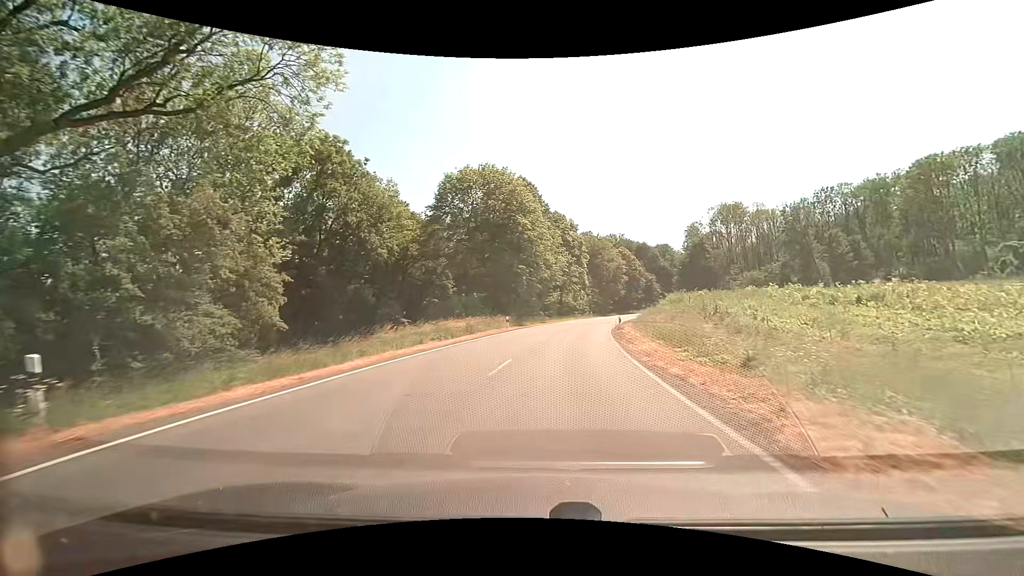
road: secondary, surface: asphalt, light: Day
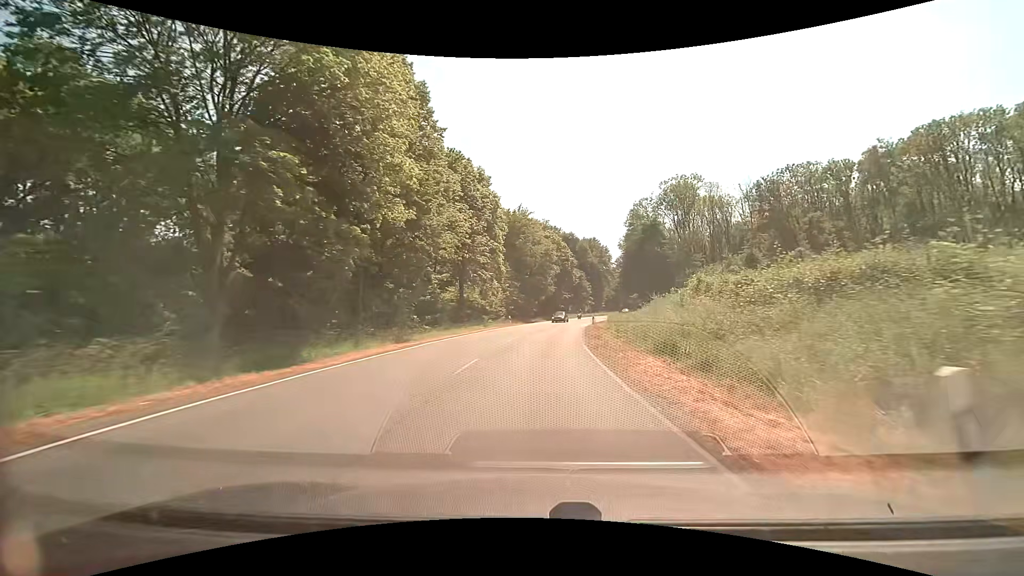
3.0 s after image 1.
(+3.1, +35.7) m; +10°
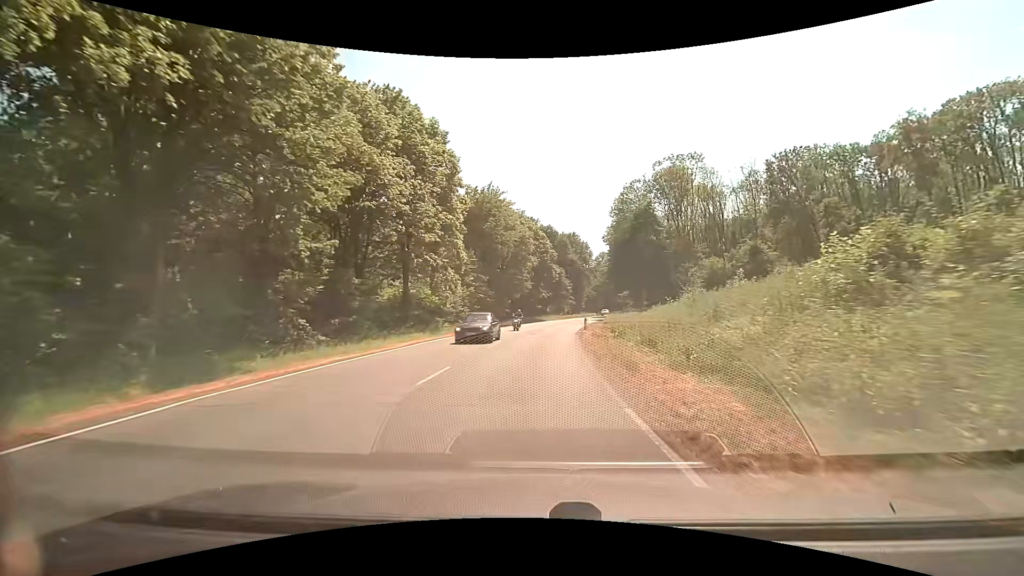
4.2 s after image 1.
(+0.3, +14.5) m; +3°
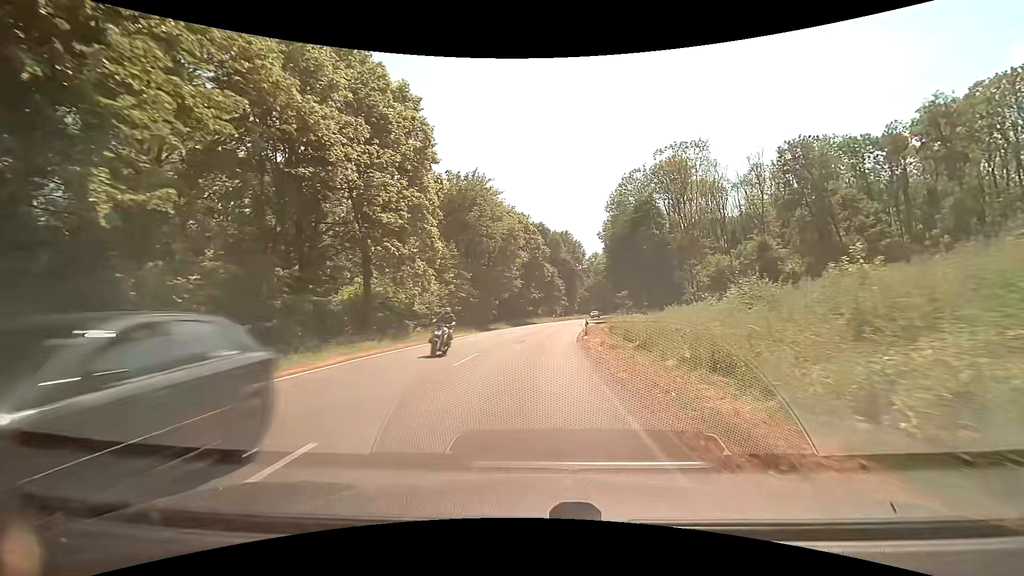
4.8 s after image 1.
(+0.1, +7.3) m; +1°
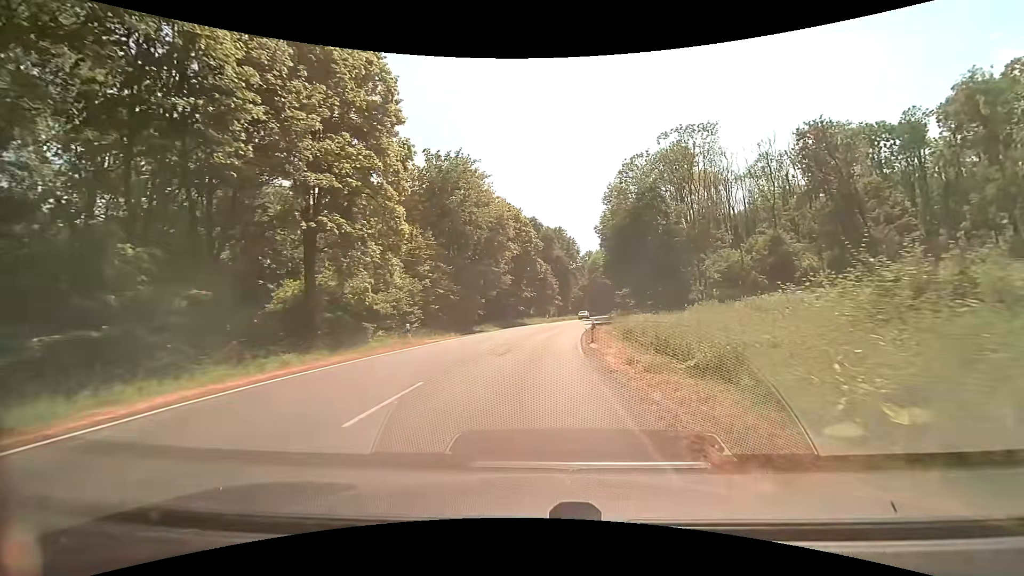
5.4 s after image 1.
(0.0, +7.3) m; +1°
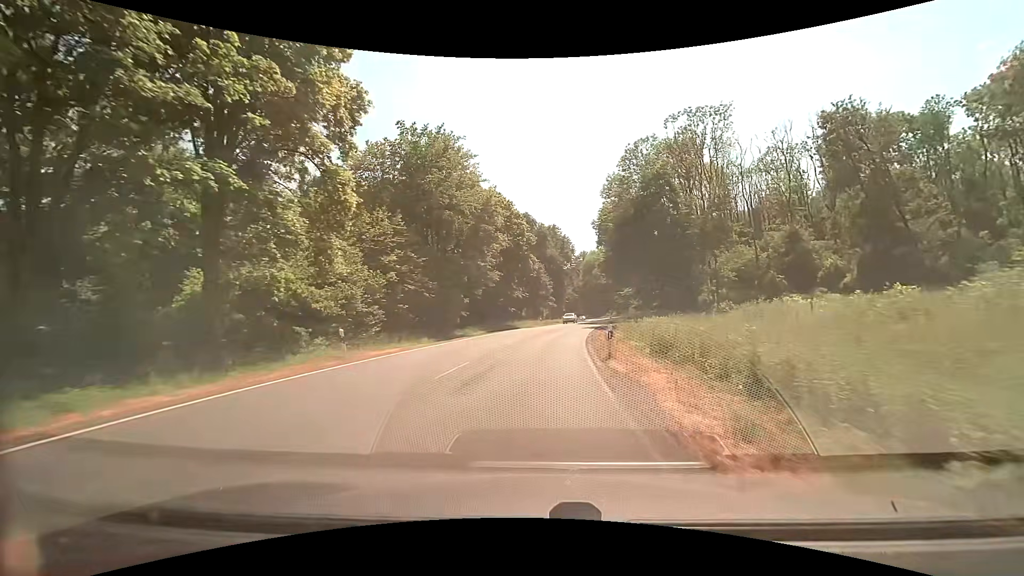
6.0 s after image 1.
(+0.1, +7.3) m; +1°
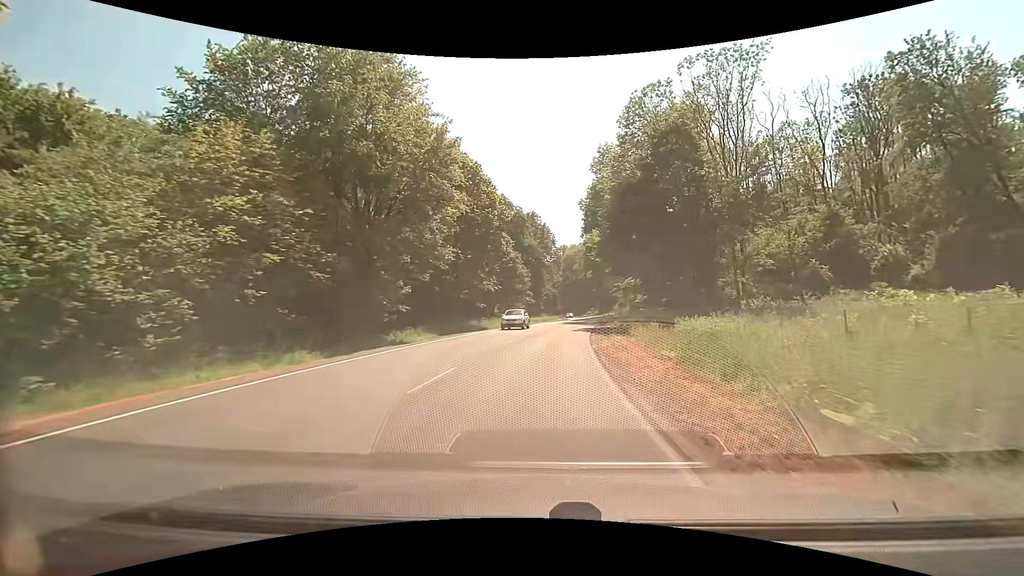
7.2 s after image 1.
(+0.4, +14.6) m; +3°
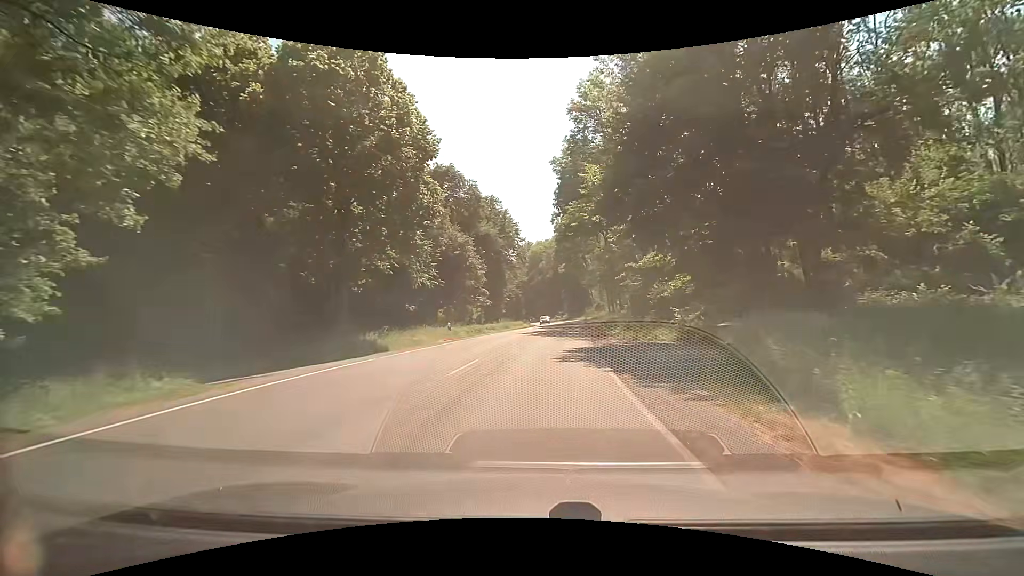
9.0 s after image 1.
(+0.7, +21.6) m; +4°
(0, +10) (+1, +20) (+1, +30) (+2, +40) (+3, +50) (+4, +60) (+4, +70) (+5, +80) (+5, +90) (+5, +100) m
